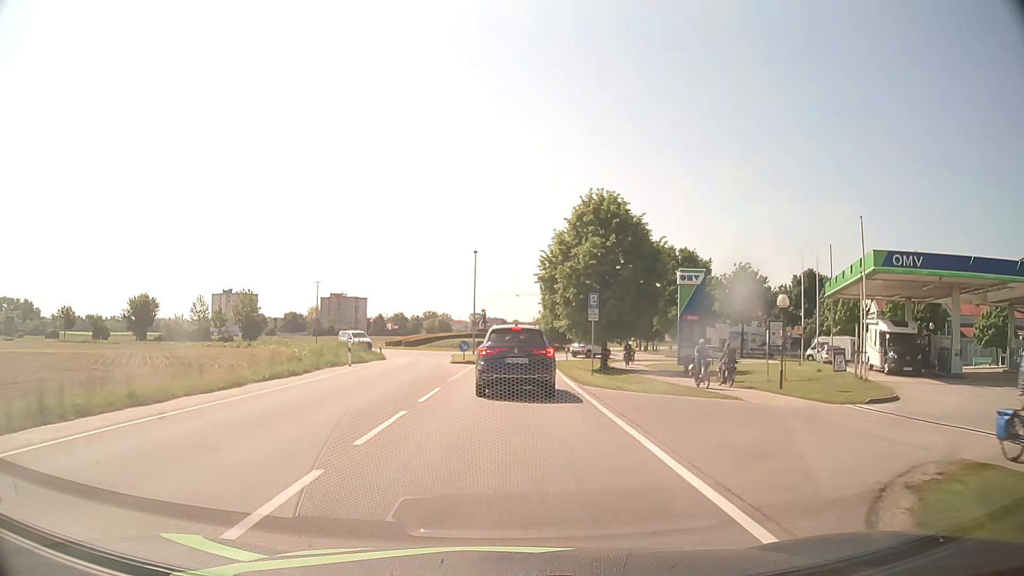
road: tertiary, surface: asphalt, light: Day
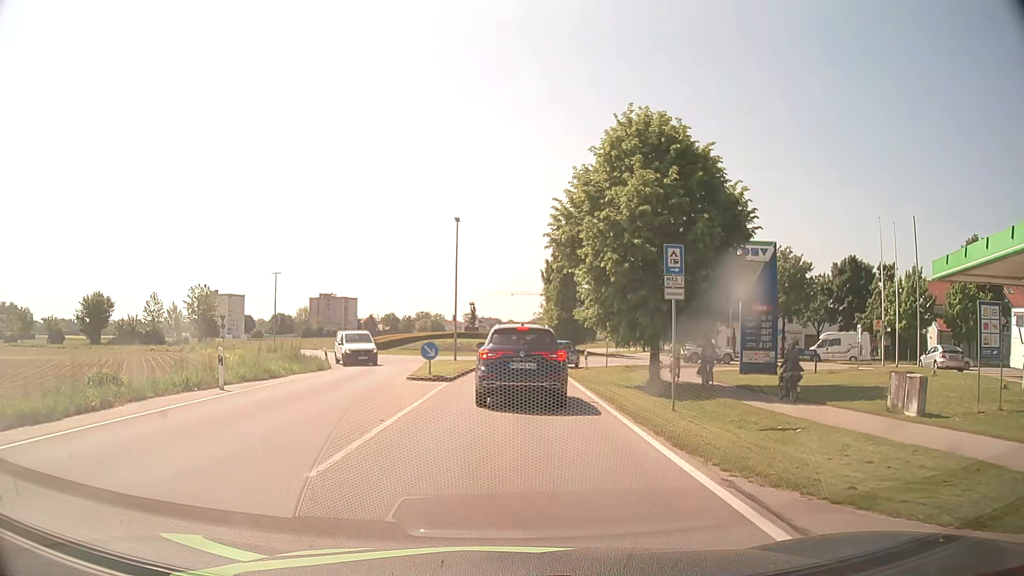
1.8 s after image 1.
(0.0, +14.2) m; 0°
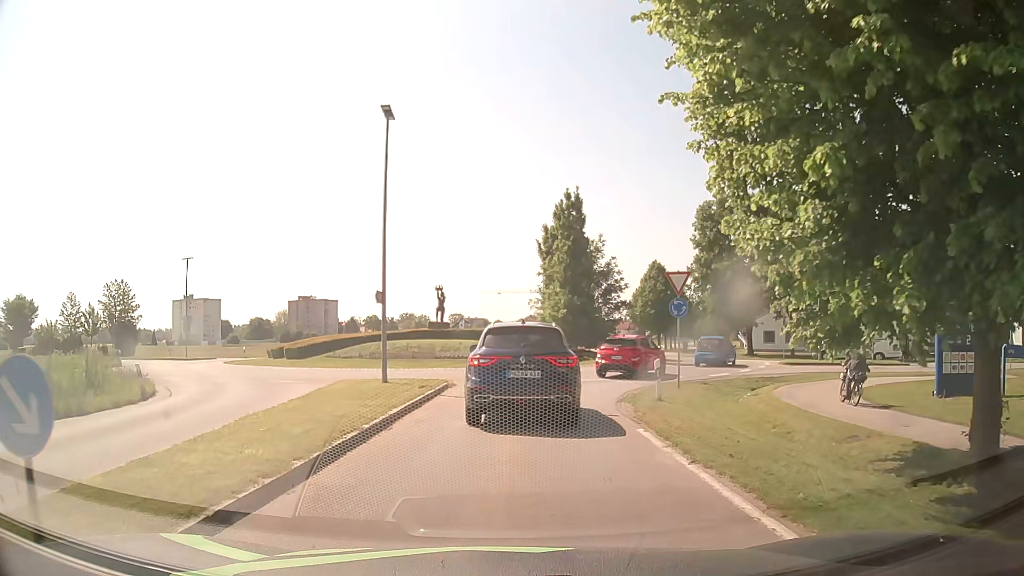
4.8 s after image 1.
(+0.2, +18.5) m; +1°
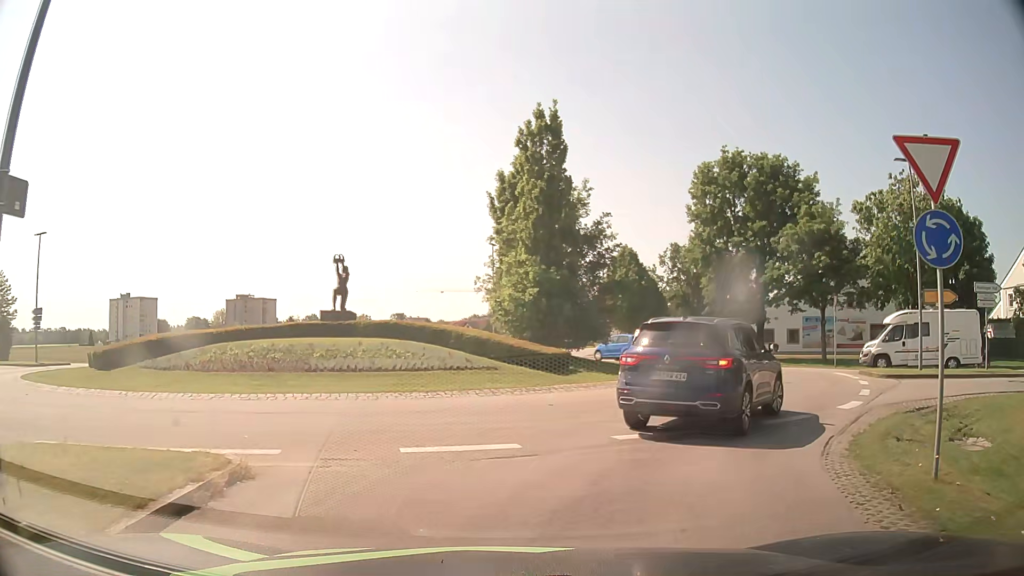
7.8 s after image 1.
(+0.2, +14.4) m; +5°
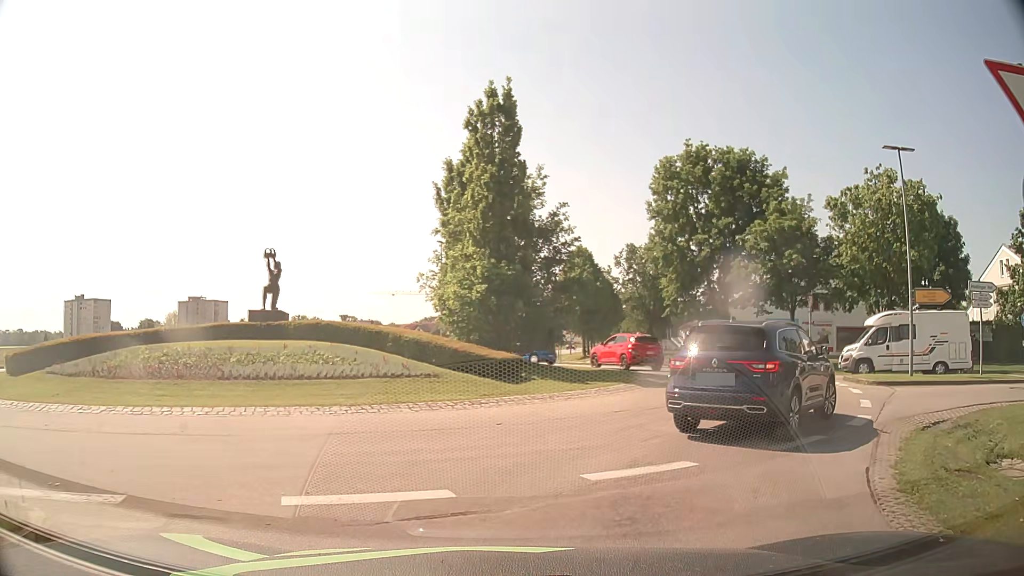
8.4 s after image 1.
(0.0, +2.6) m; +3°
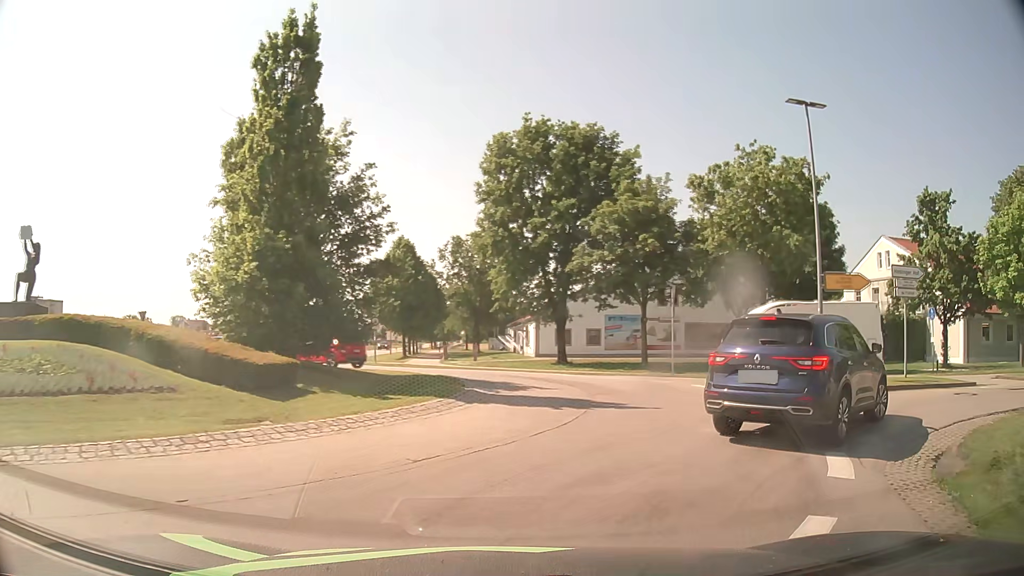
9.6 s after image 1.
(+0.7, +5.4) m; +14°
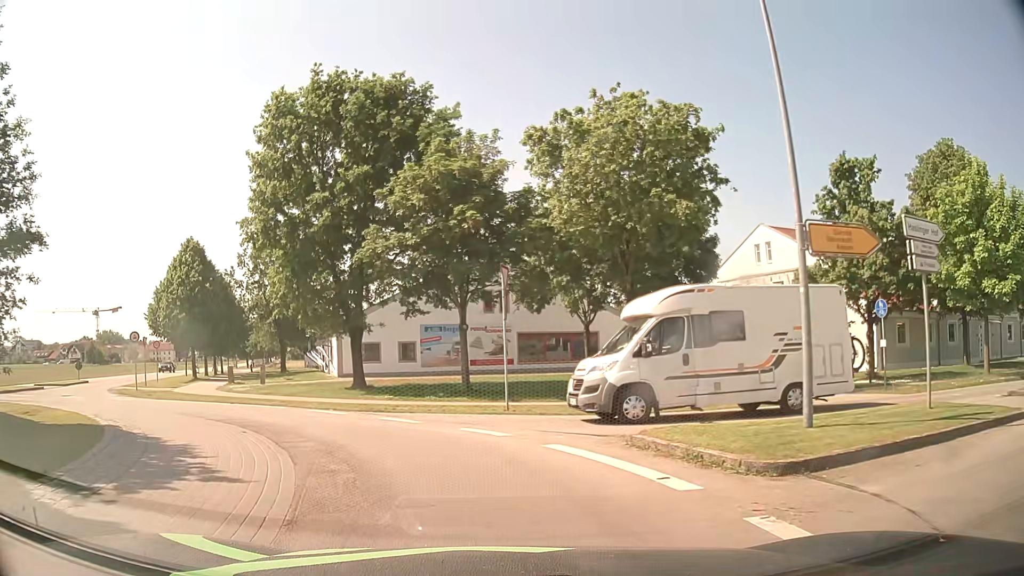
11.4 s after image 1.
(+2.0, +9.6) m; +15°
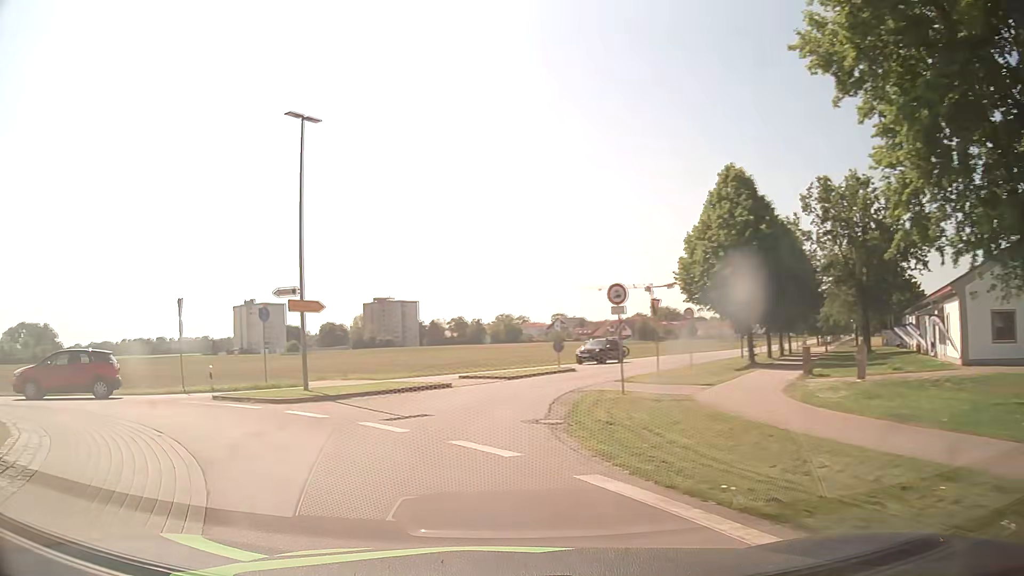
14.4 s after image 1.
(-5.7, +16.5) m; -47°
(-3, +9) (-11, +15) (-21, +17) (-31, +16) (-40, +17) (-50, +21) (-59, +25) (-68, +29) (-76, +34) (-85, +39) m
